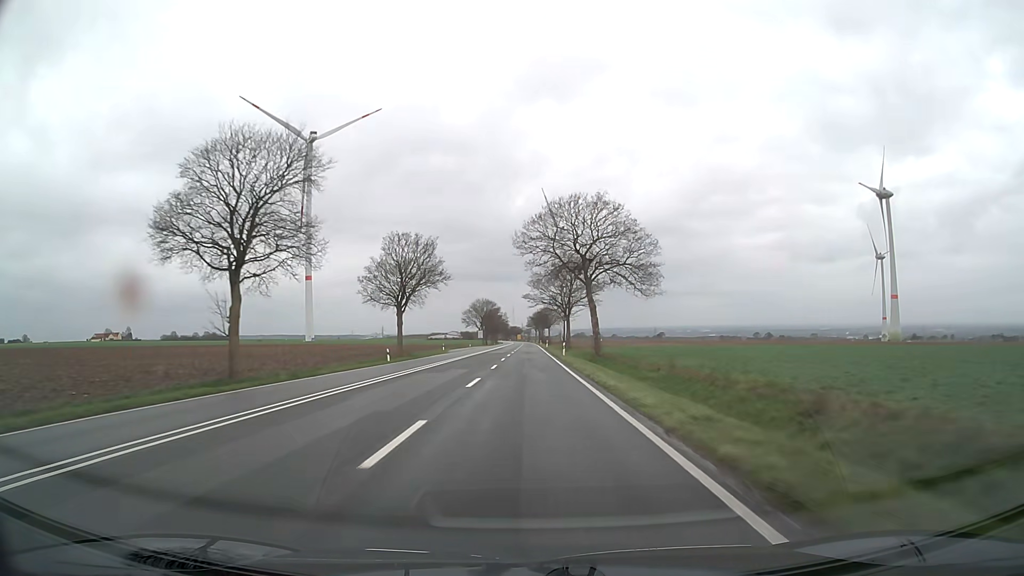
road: primary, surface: asphalt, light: Day
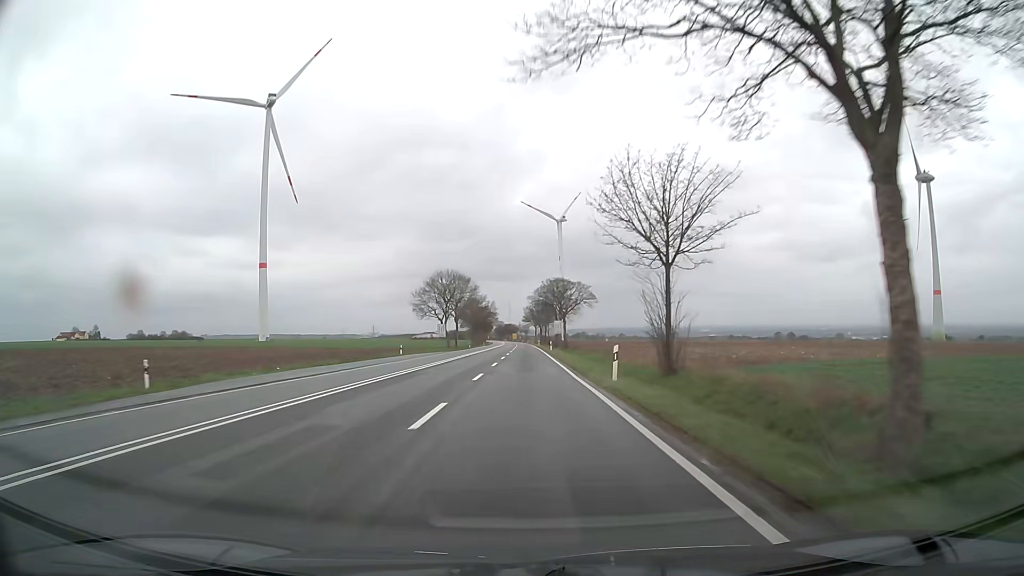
(+0.1, +78.9) m; 0°
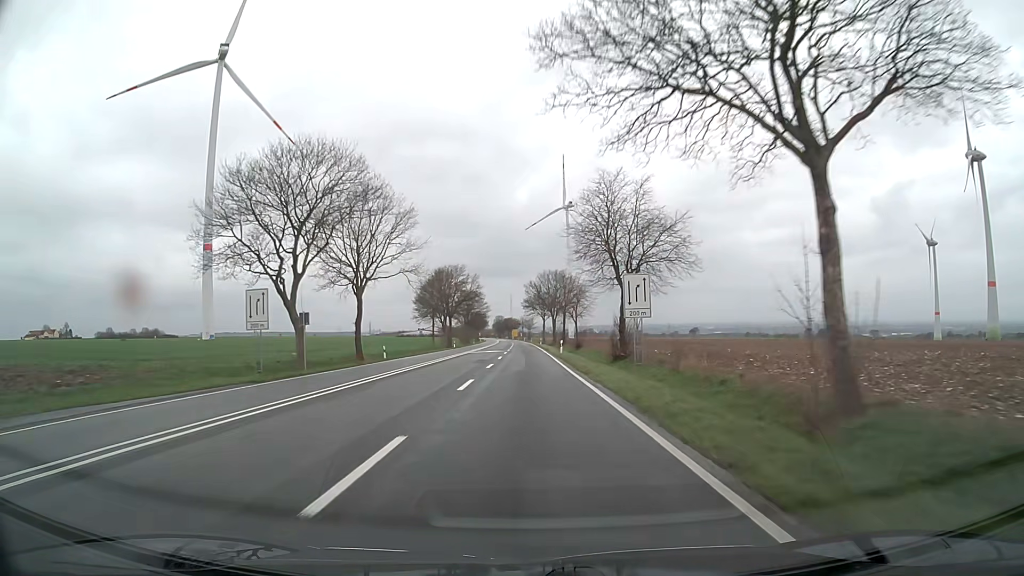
(-0.3, +75.0) m; 0°
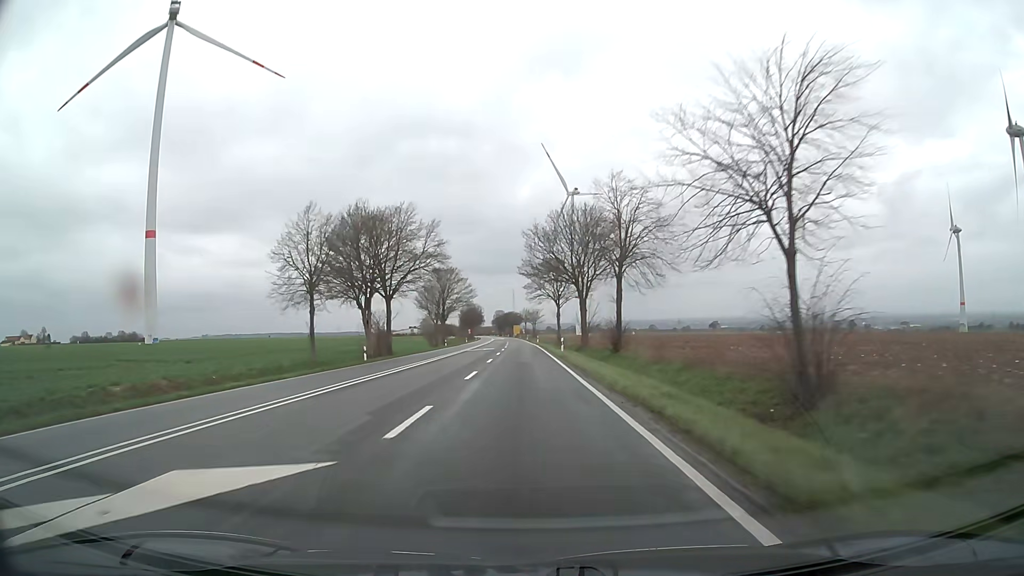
(-0.2, +55.2) m; 0°
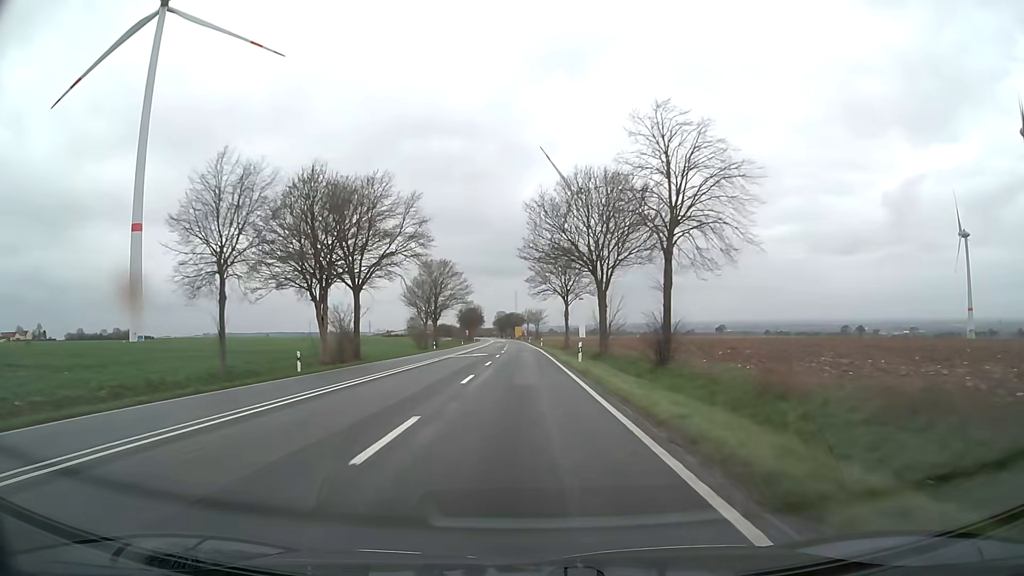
(-0.1, +13.1) m; -1°
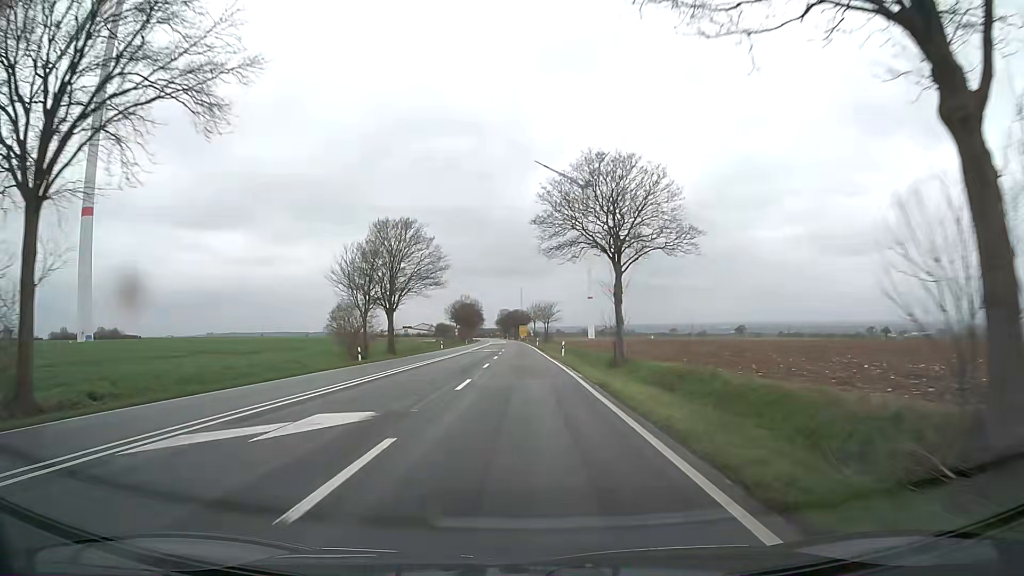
(-0.2, +37.8) m; 0°
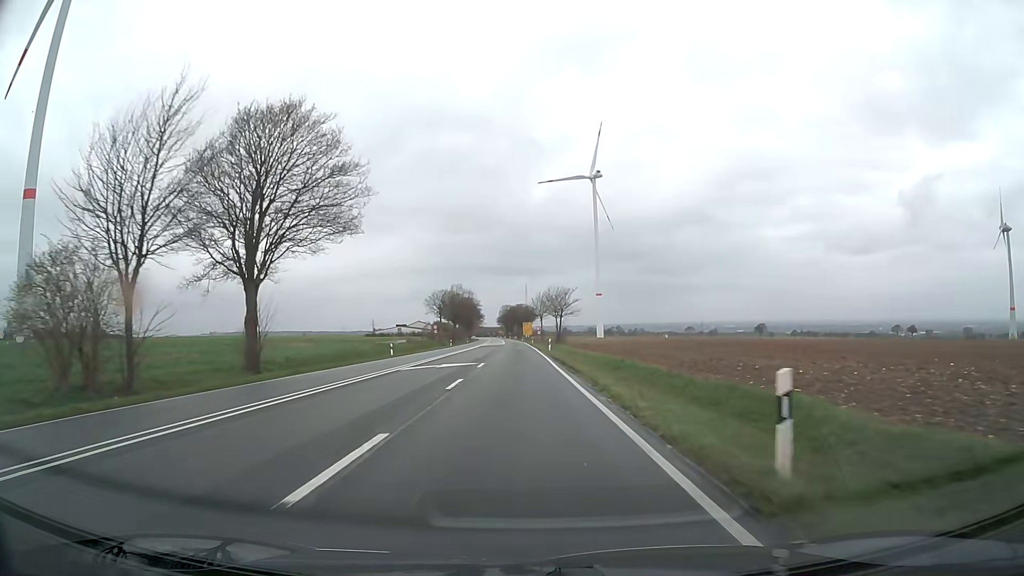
(-0.1, +35.4) m; 0°
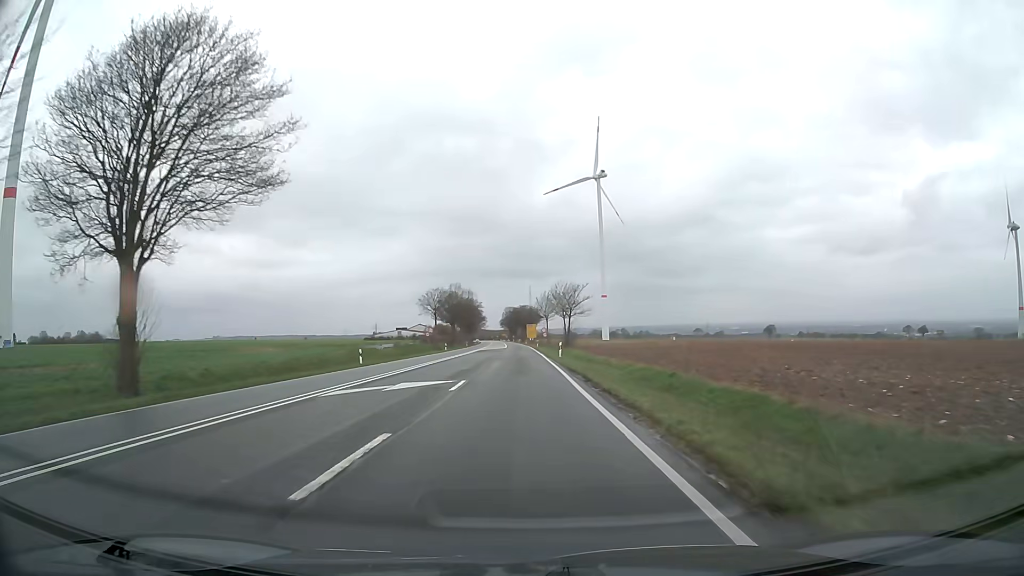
(0.0, +11.4) m; 0°
(0, +10) (0, +20) (0, +30) (0, +40) (-1, +50) (-1, +60) (-1, +70) (-1, +80) (-1, +90) (-2, +100) m
